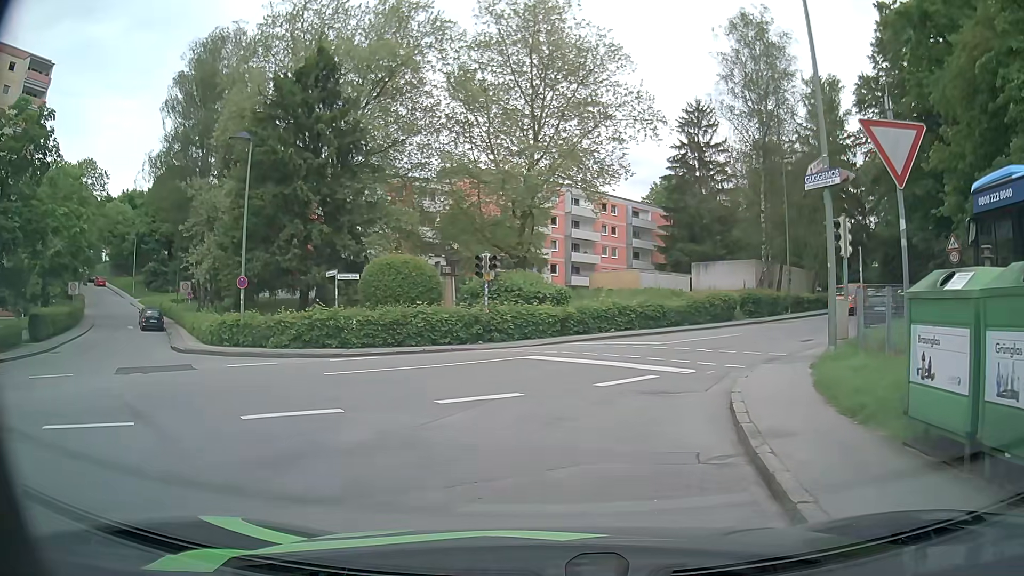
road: residential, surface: asphalt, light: Day
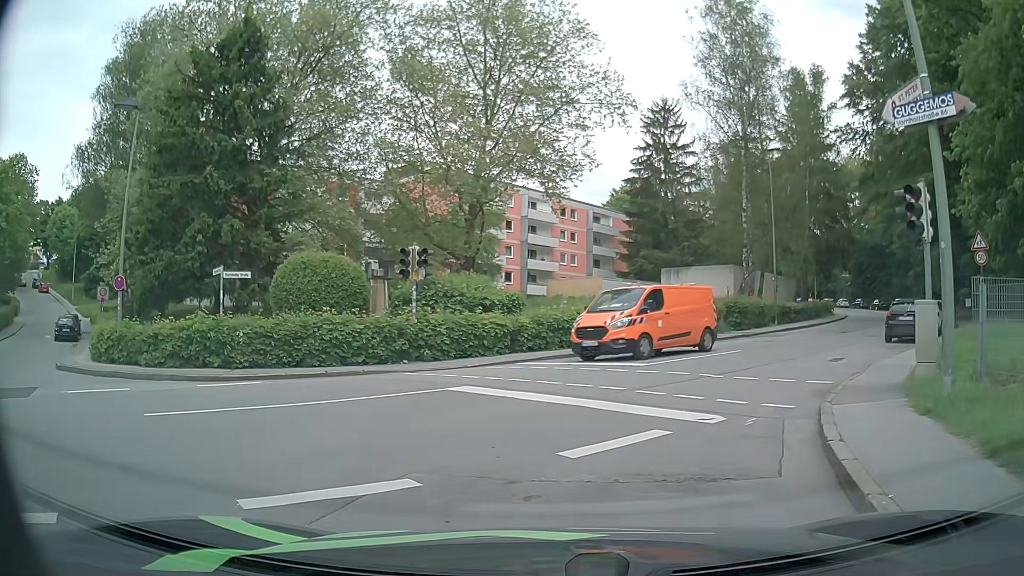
(+0.1, +5.5) m; +2°
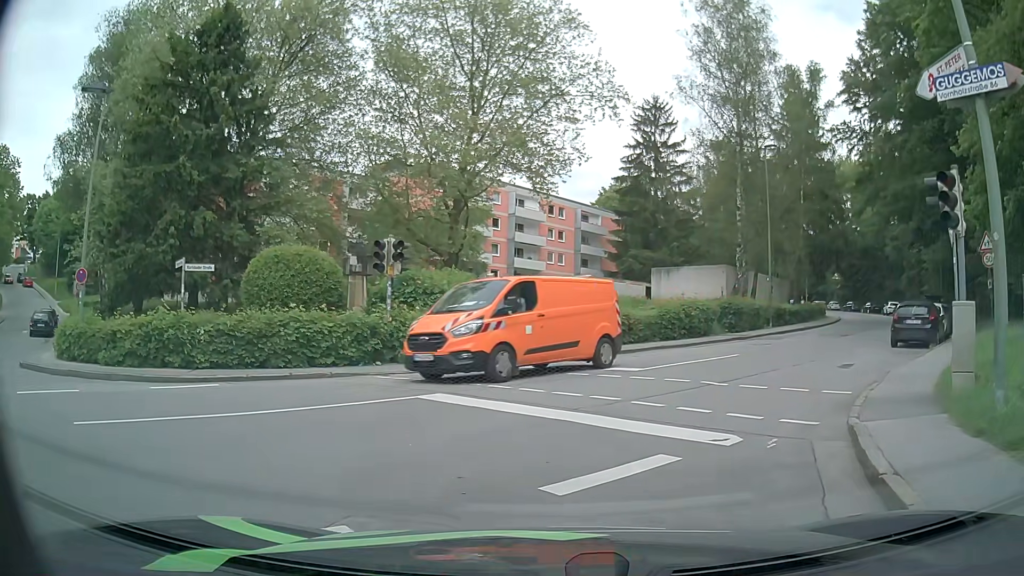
(0.0, +1.4) m; +1°
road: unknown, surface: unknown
(+2, +10) (+6, +19) (+11, +27) (+17, +35) (+23, +43) (+29, +52) (+33, +60) (+37, +70) (+40, +79) (+42, +89) m
